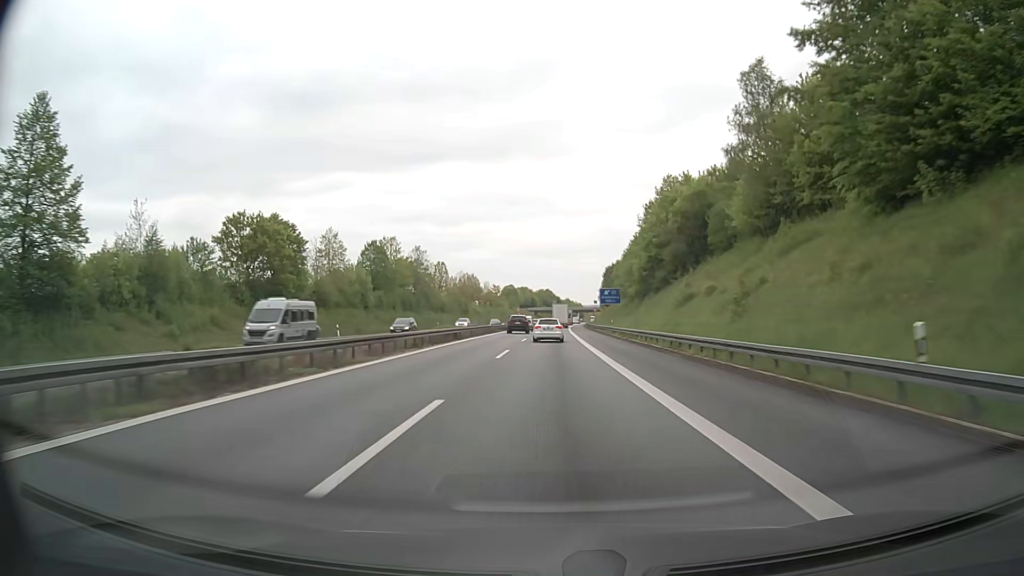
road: motorway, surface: asphalt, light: Day
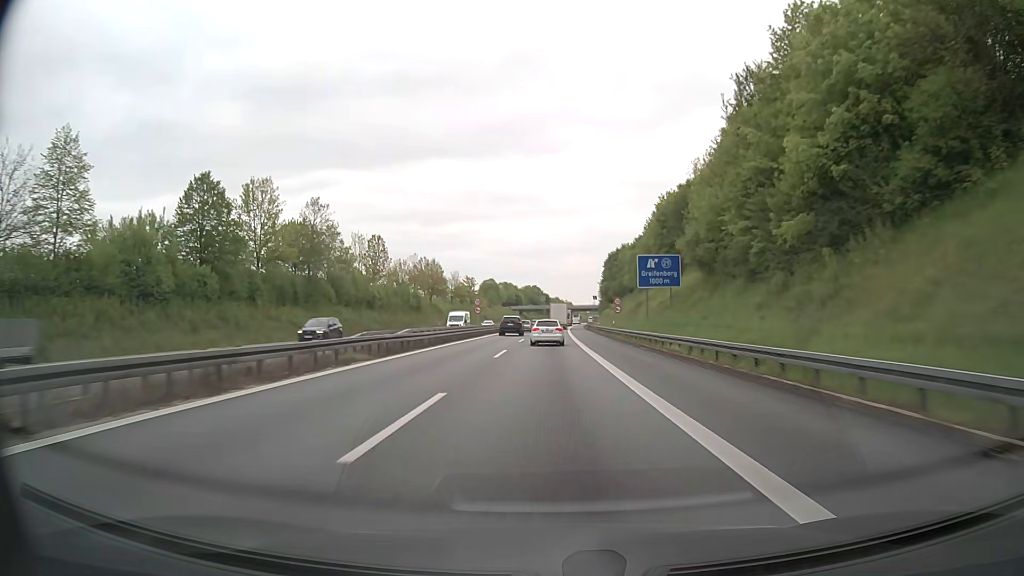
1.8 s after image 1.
(+0.4, +53.1) m; +1°
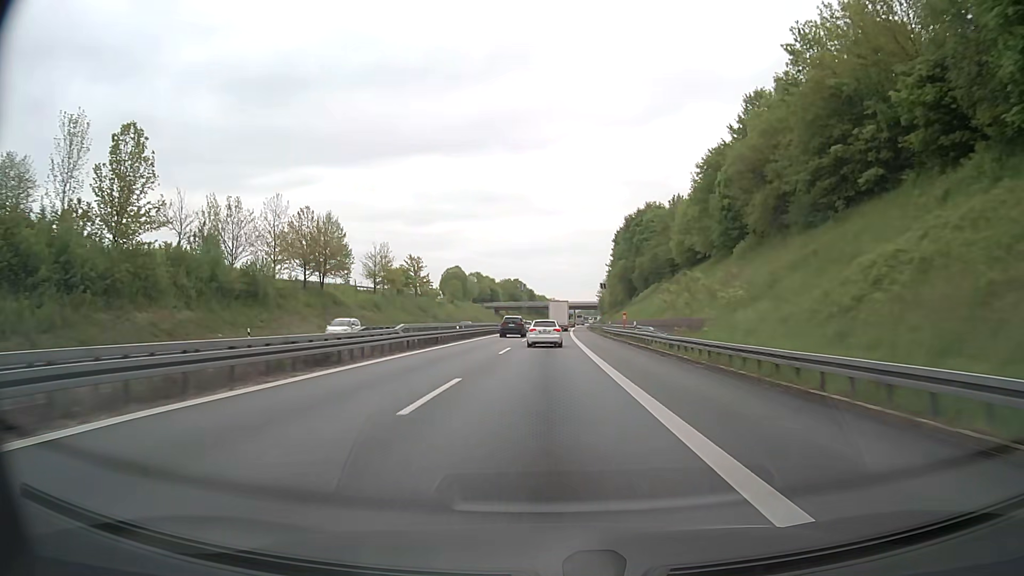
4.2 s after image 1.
(+0.7, +69.3) m; +1°
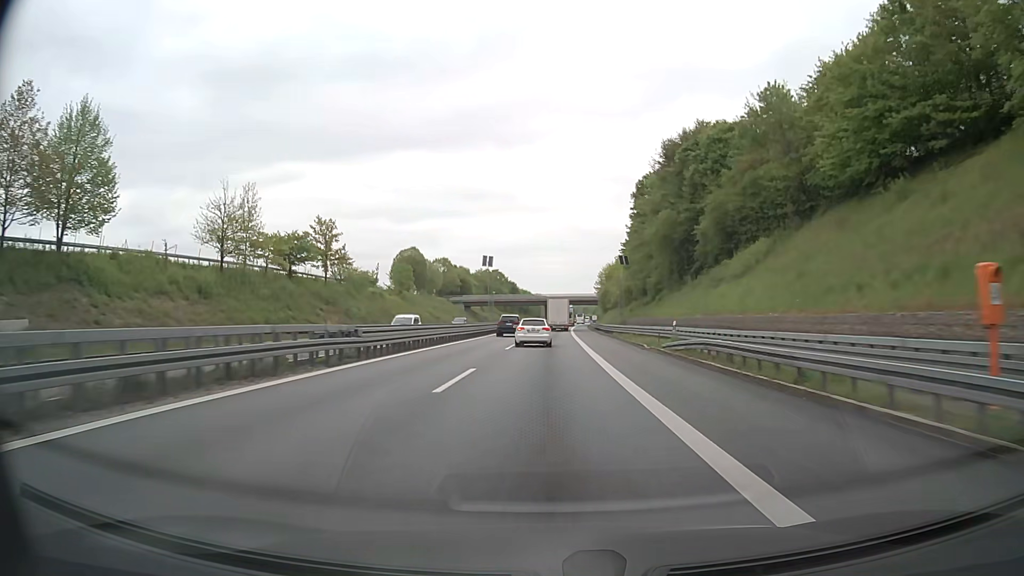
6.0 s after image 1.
(+0.3, +51.6) m; +1°
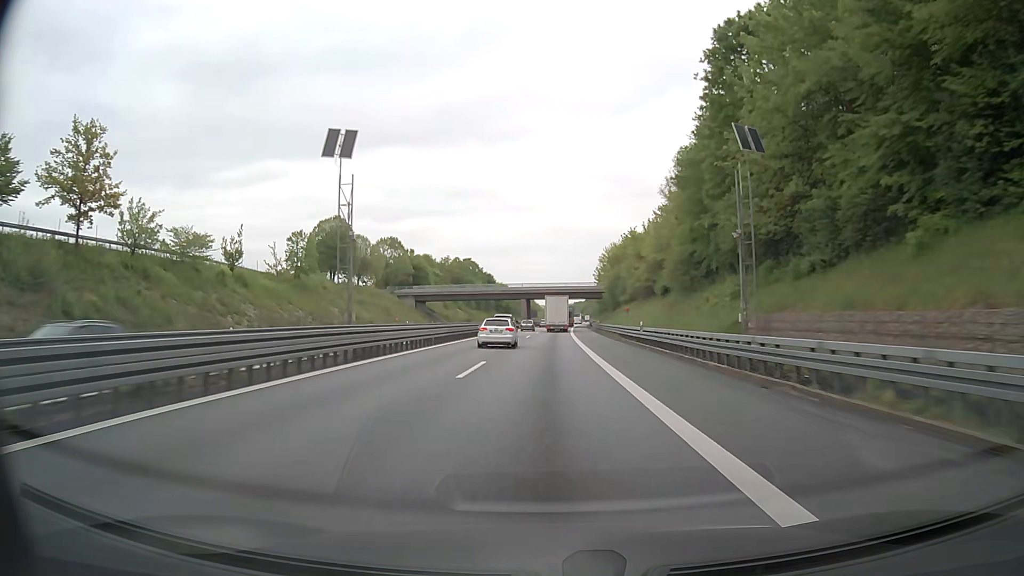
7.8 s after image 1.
(+0.6, +51.0) m; +1°
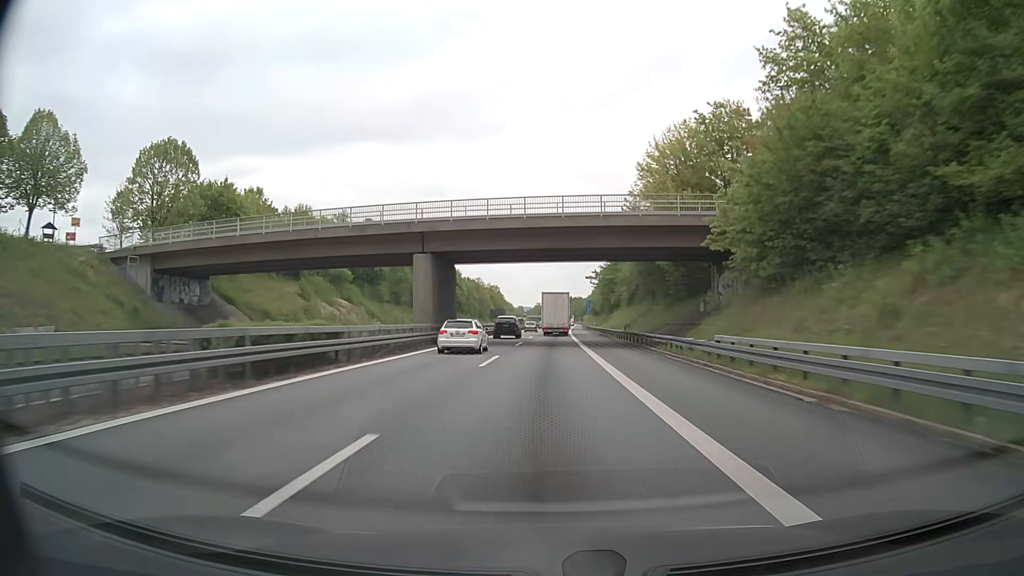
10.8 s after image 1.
(+1.4, +86.5) m; +2°
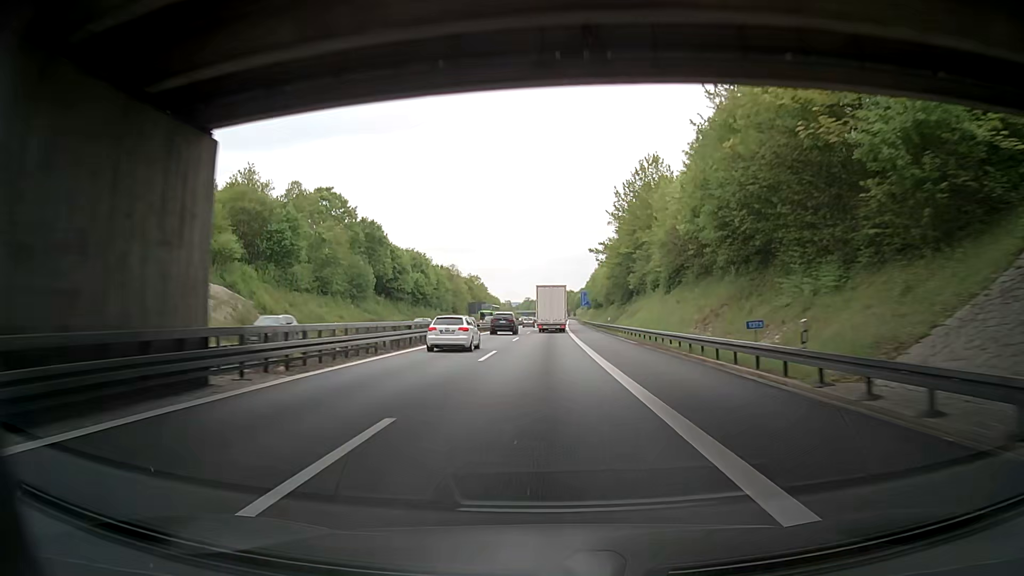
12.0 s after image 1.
(+0.4, +35.0) m; +1°
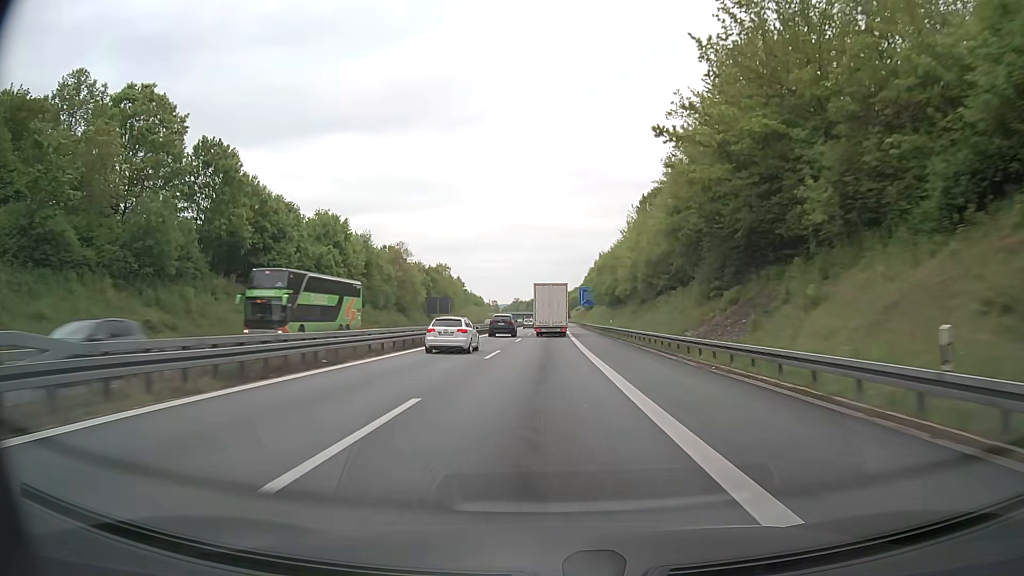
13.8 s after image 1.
(0.0, +51.9) m; +1°
(0, +10) (0, +20) (0, +30) (0, +40) (0, +50) (0, +60) (0, +70) (0, +80) (+1, +90) (+1, +100) m
